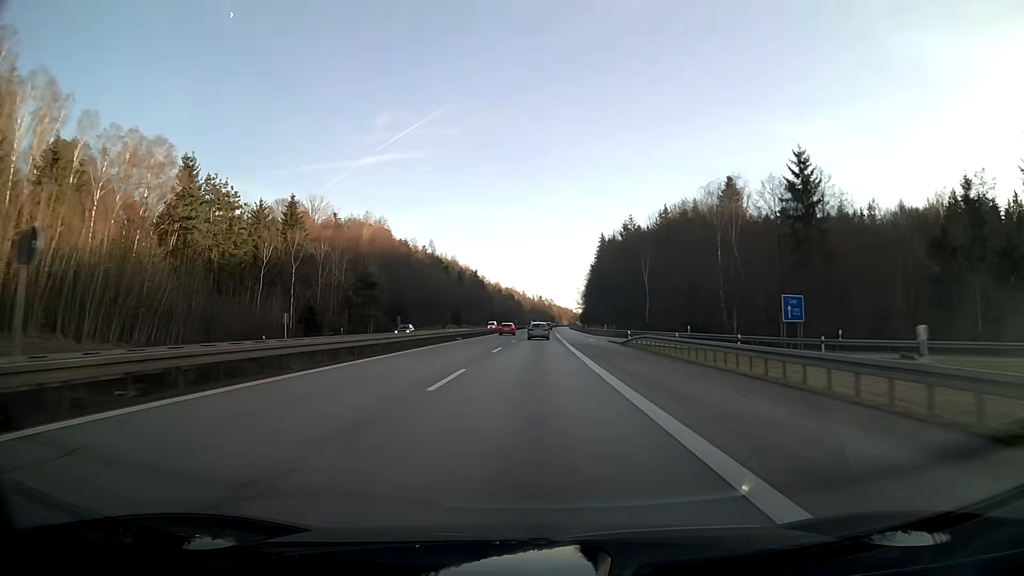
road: motorway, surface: asphalt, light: Day
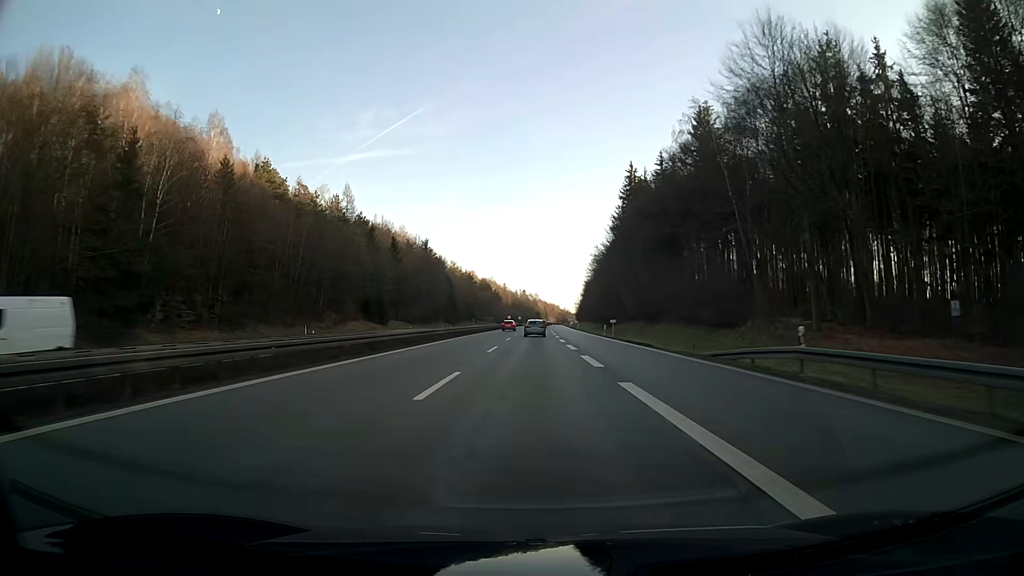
(+1.2, +92.8) m; +1°
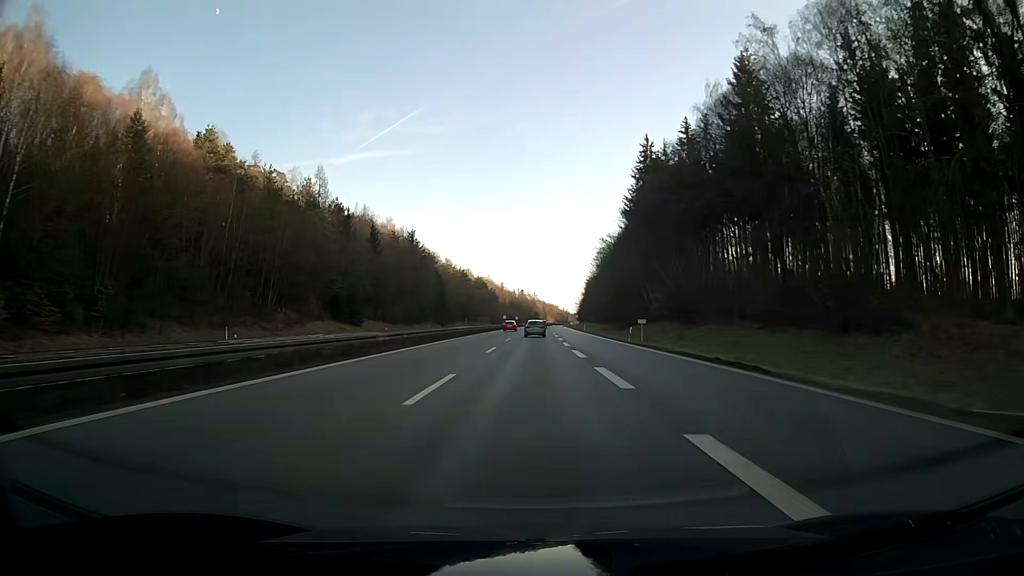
(0.0, +18.7) m; 0°
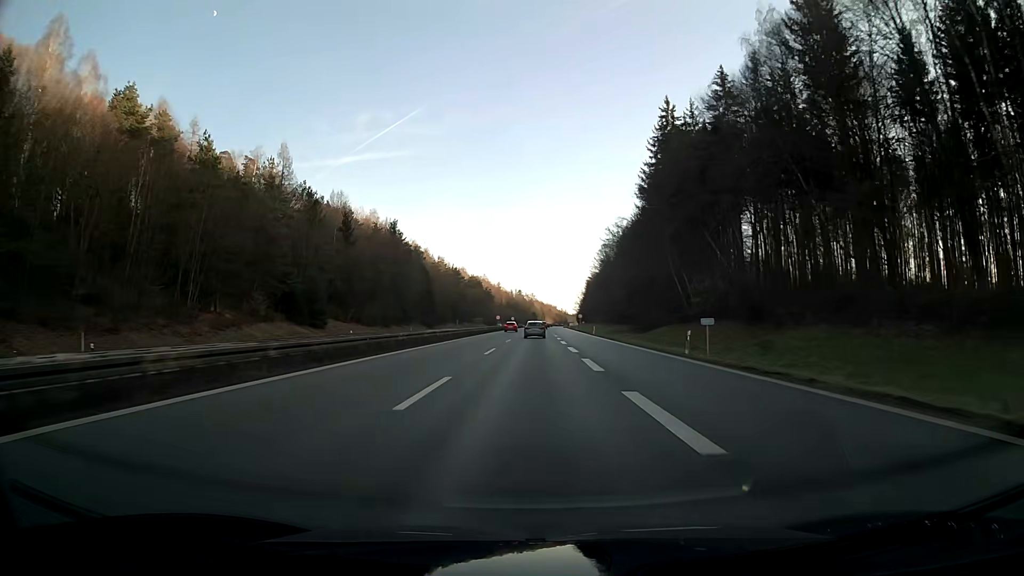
(0.0, +18.8) m; 0°
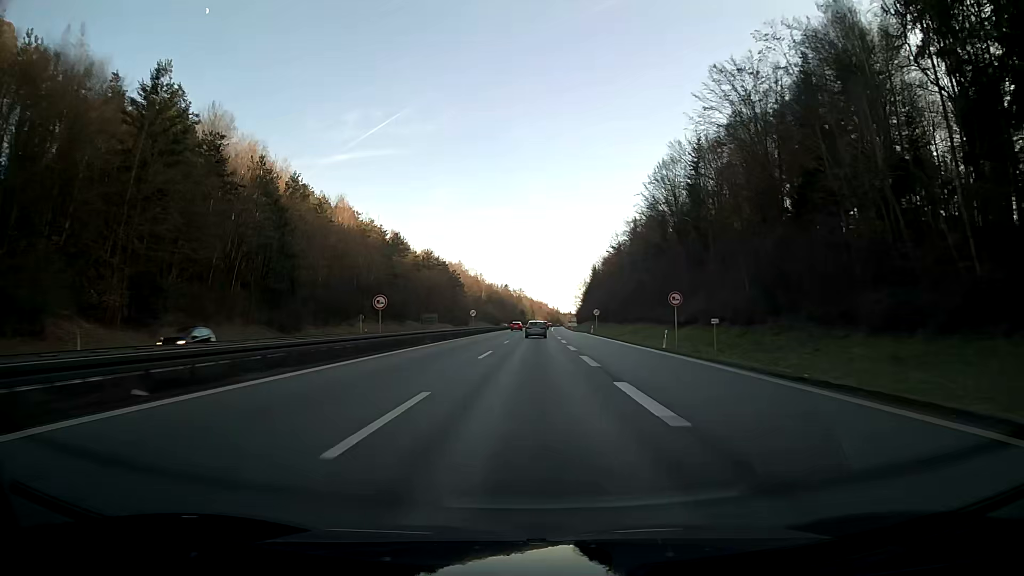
(+0.6, +94.5) m; +1°
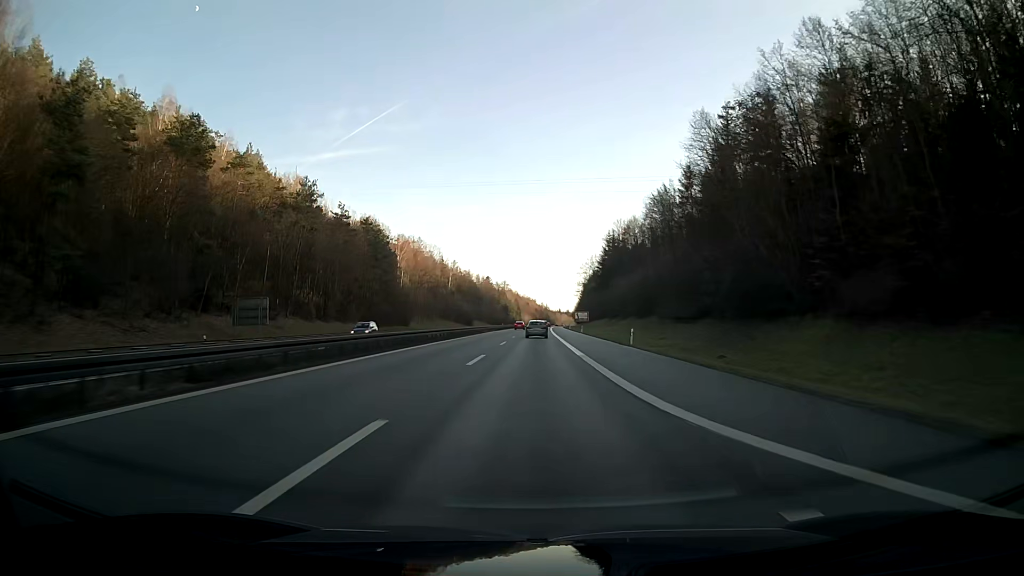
(+0.9, +94.6) m; +1°
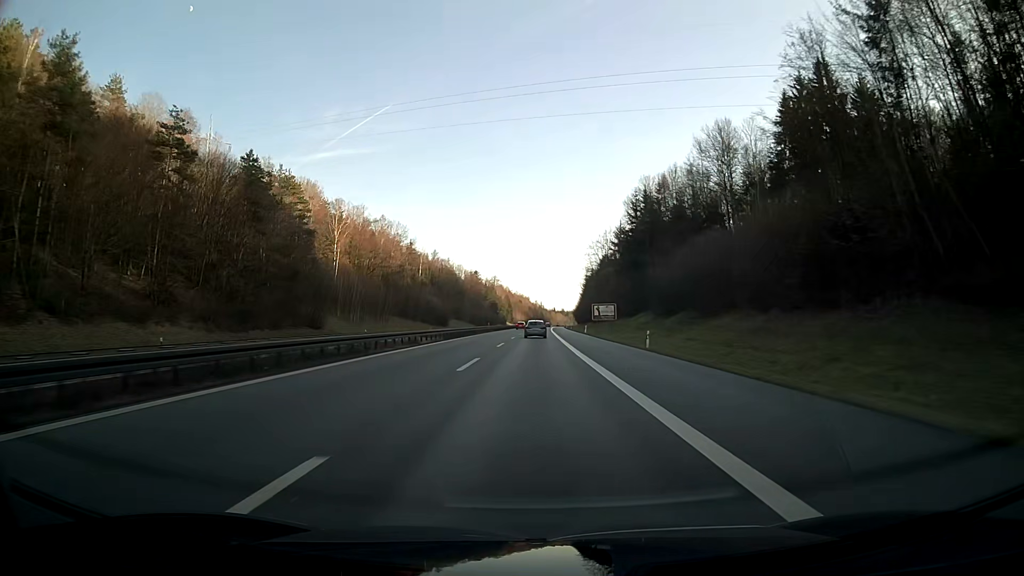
(+0.3, +56.8) m; +1°
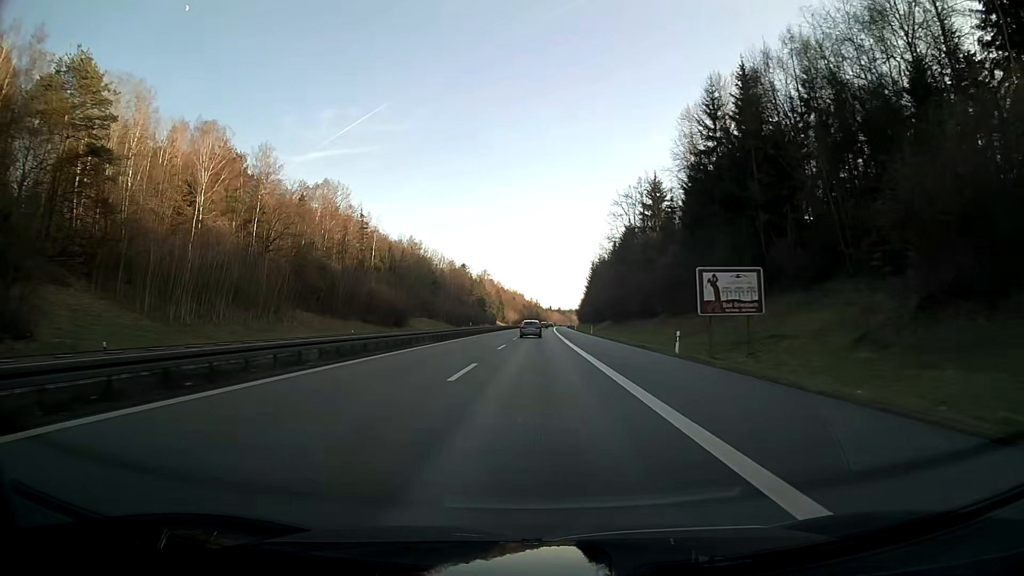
(+0.2, +57.0) m; 0°
